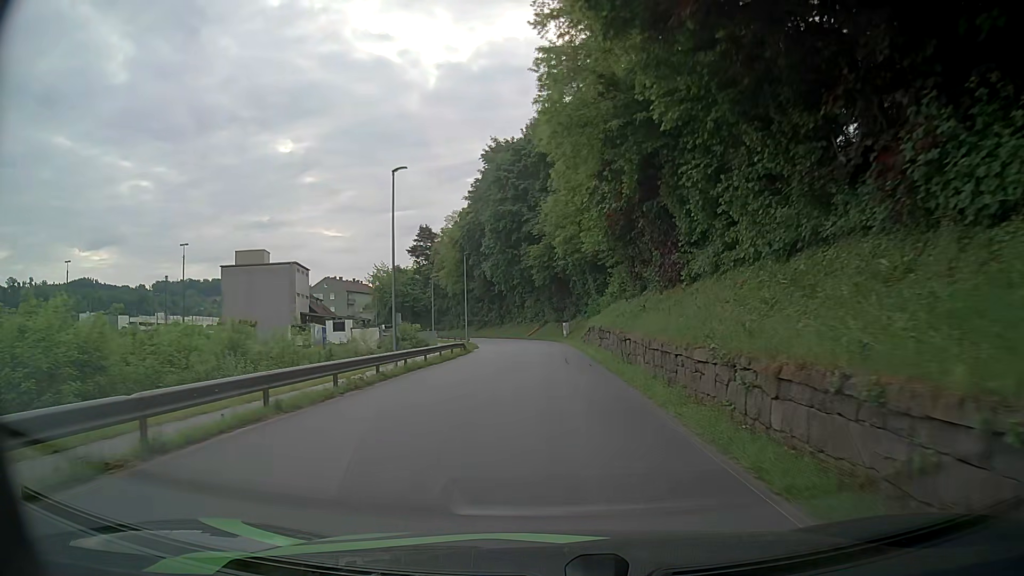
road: residential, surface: asphalt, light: Day
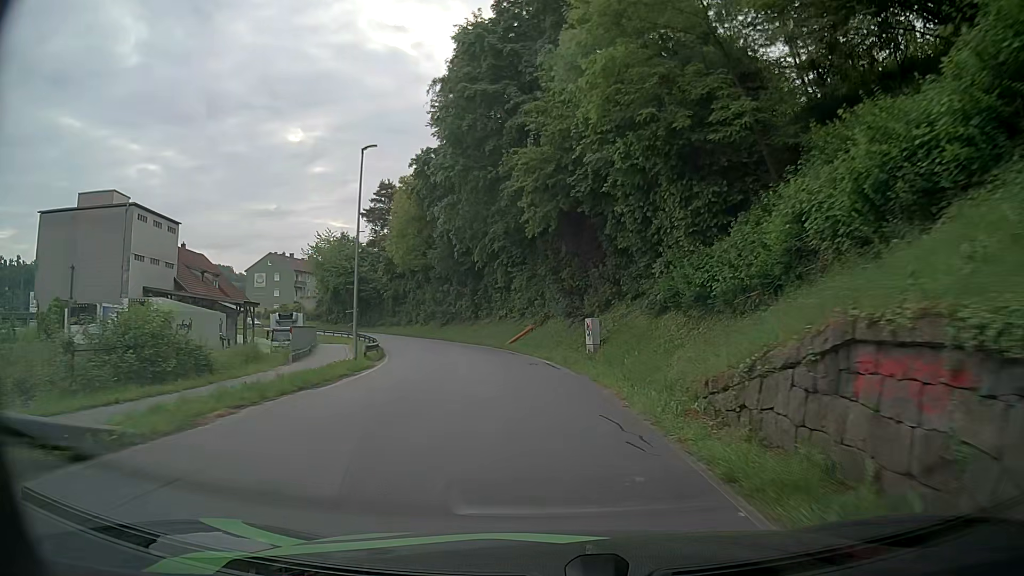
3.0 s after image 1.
(+0.1, +35.3) m; 0°
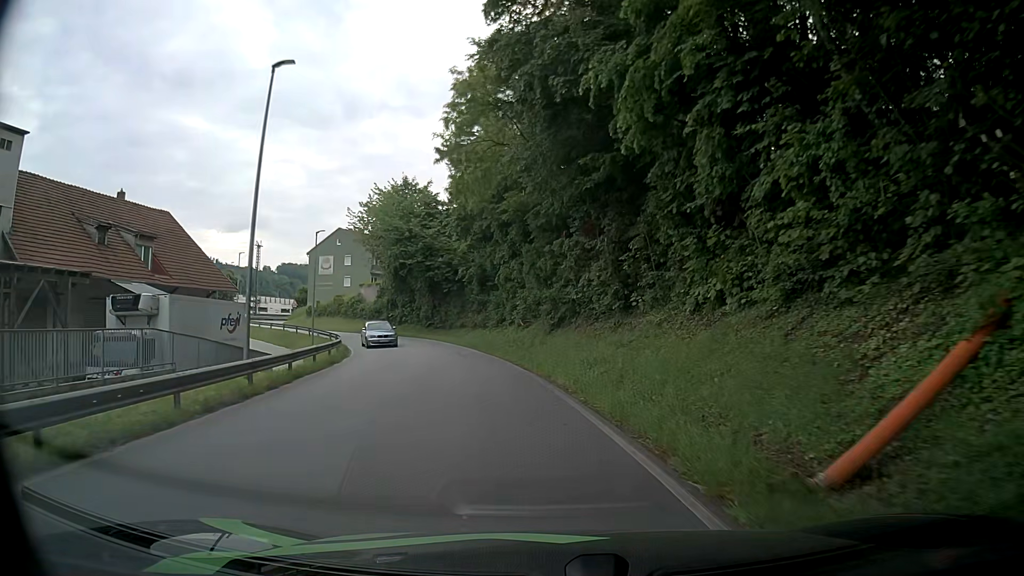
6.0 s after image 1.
(-3.2, +34.0) m; -12°
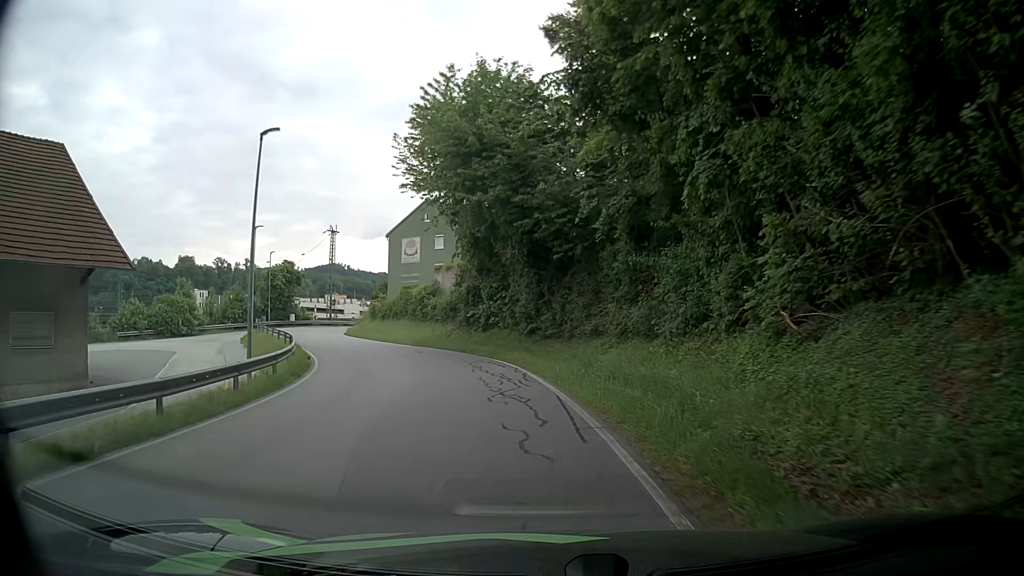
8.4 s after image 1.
(-2.5, +25.4) m; -11°
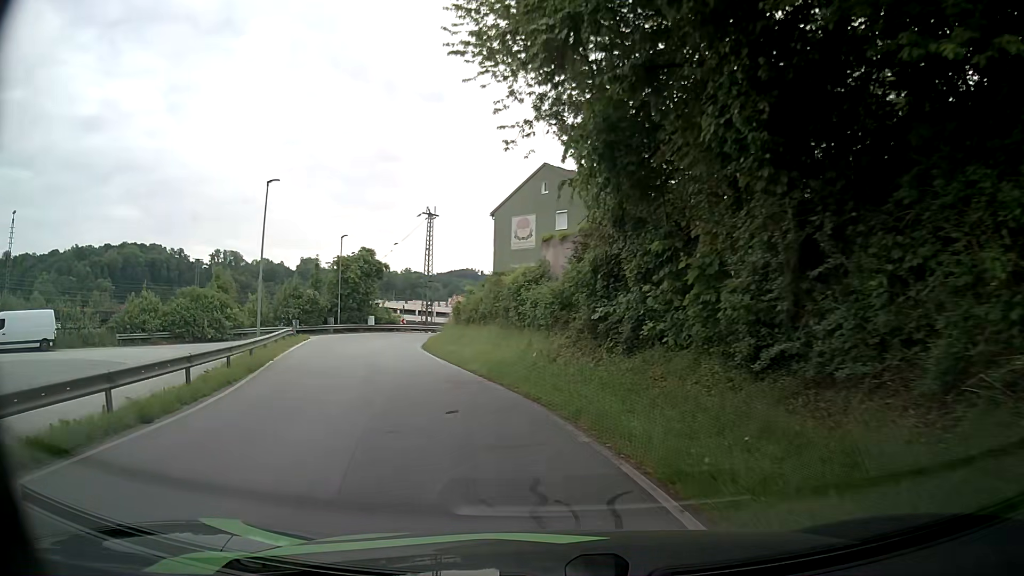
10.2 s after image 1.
(-1.7, +17.7) m; -12°
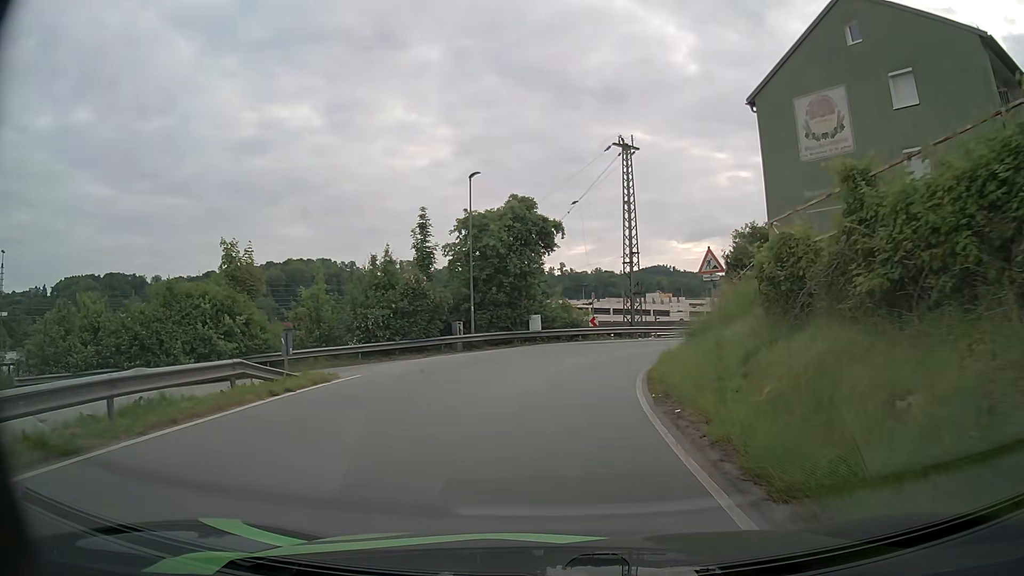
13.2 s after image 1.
(-4.9, +25.9) m; -17°
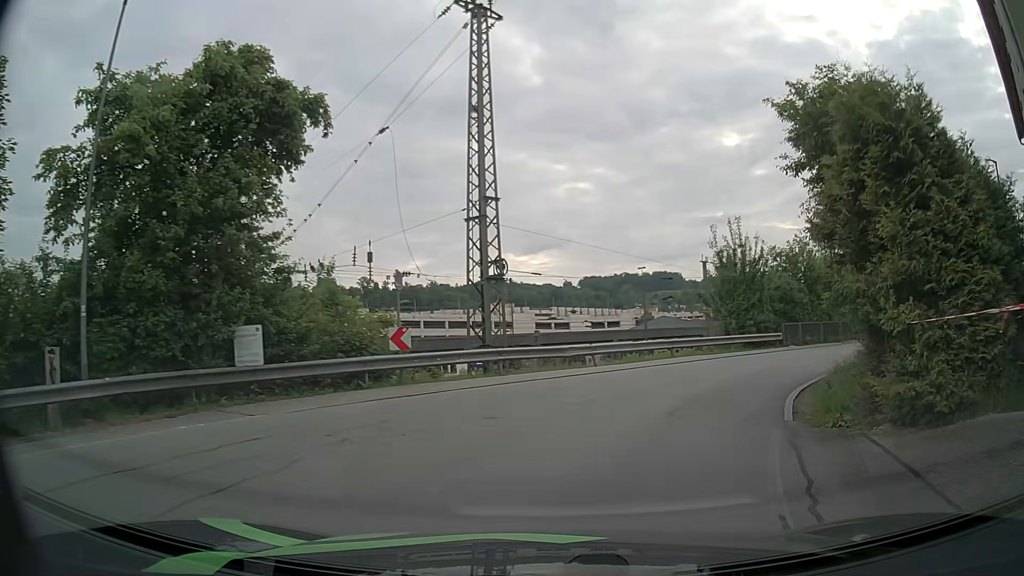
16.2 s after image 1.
(+1.4, +20.3) m; +13°
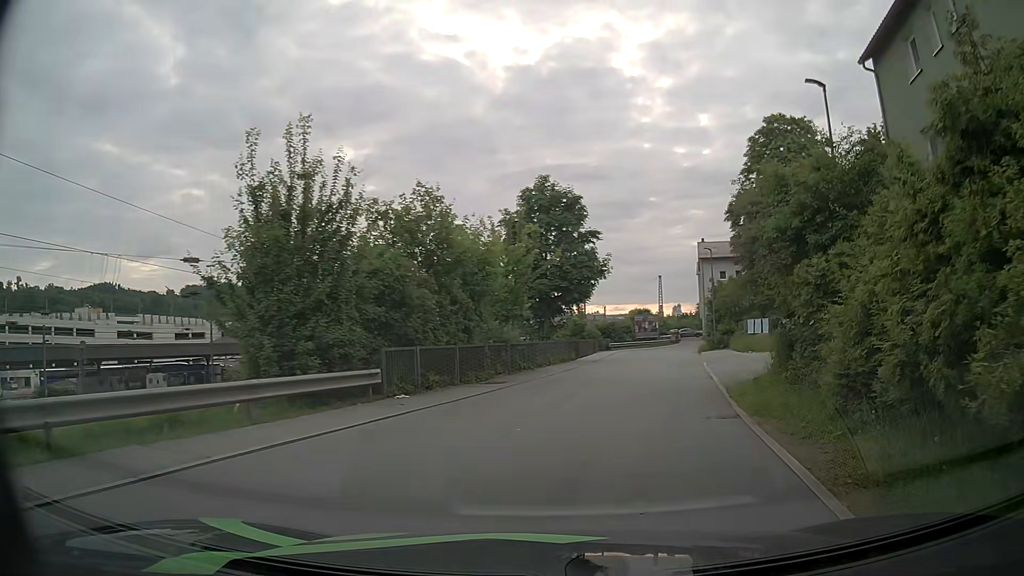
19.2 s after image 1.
(+4.4, +15.8) m; +35°
